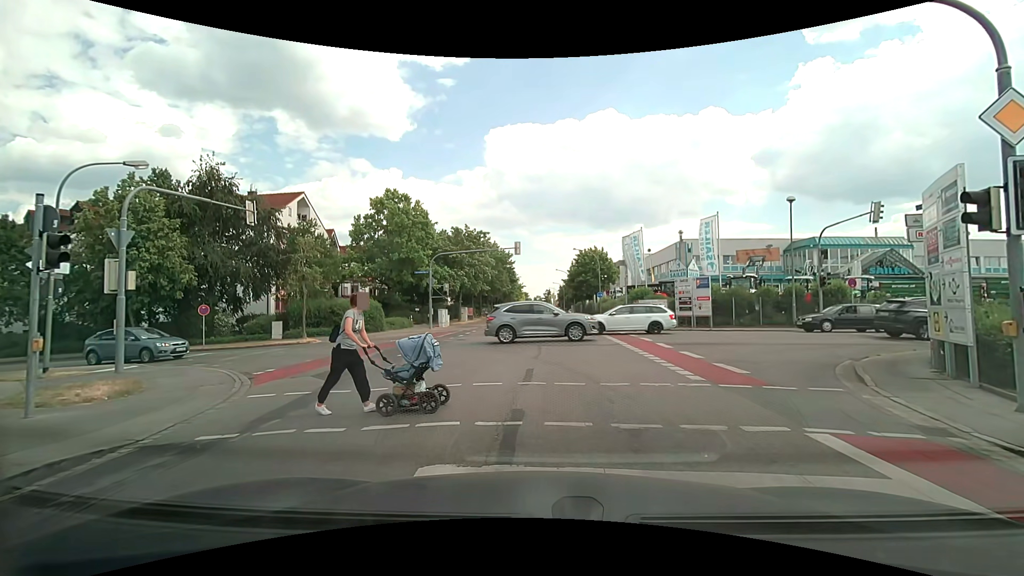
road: tertiary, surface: asphalt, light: Day
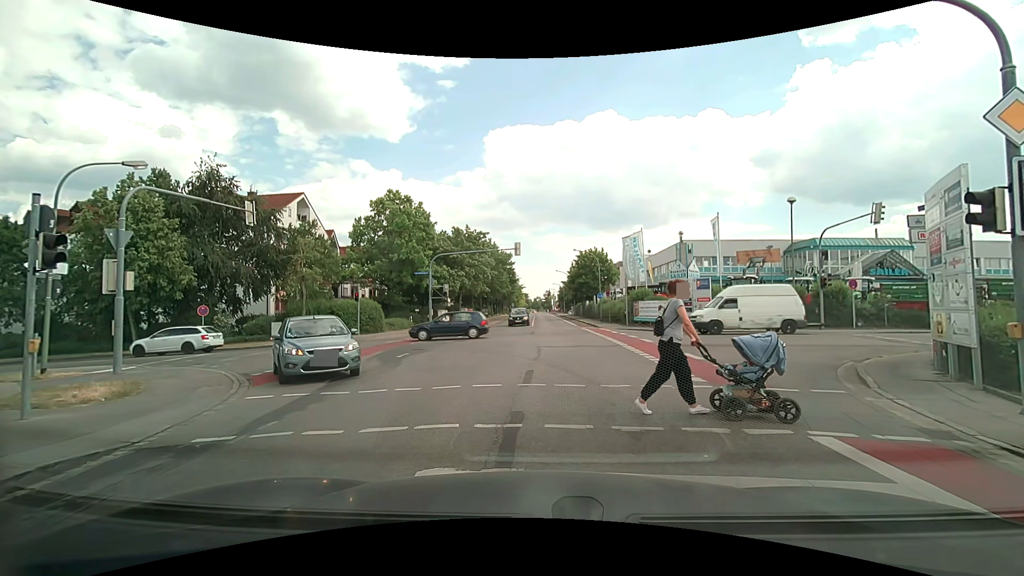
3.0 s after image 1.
(0.0, +0.2) m; 0°
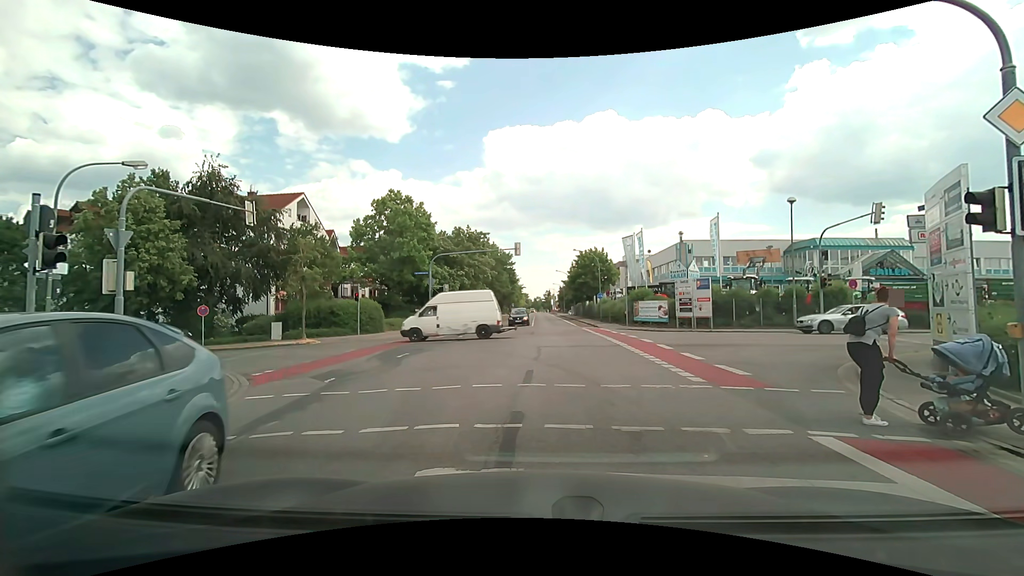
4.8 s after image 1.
(0.0, 0.0) m; 0°
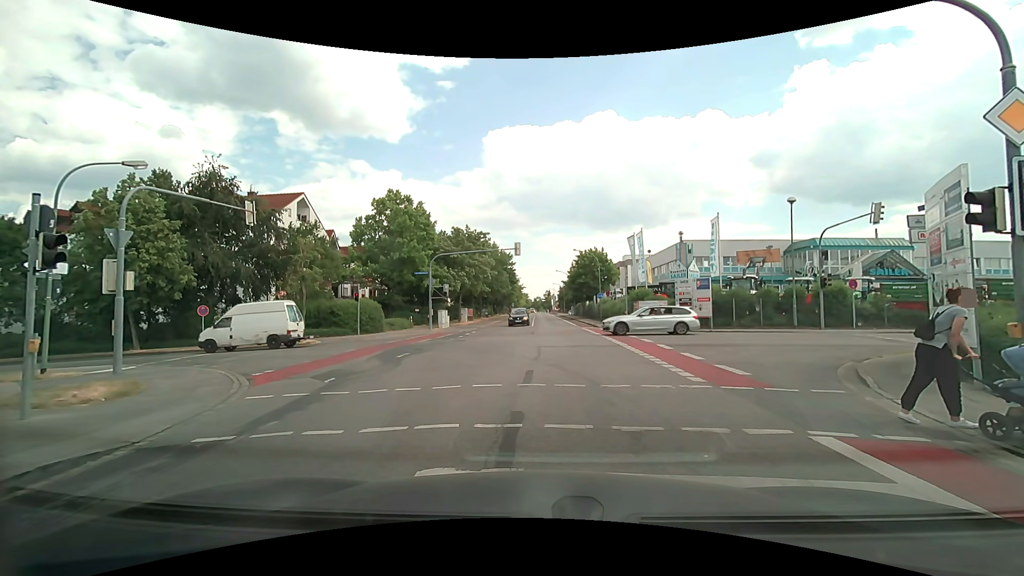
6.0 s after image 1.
(0.0, 0.0) m; 0°
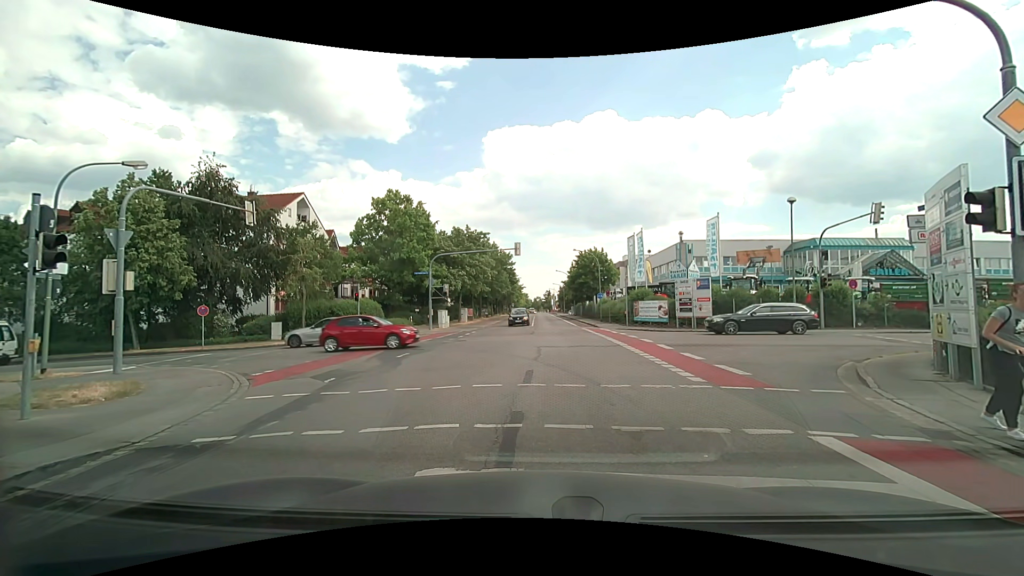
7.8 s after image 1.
(0.0, 0.0) m; 0°
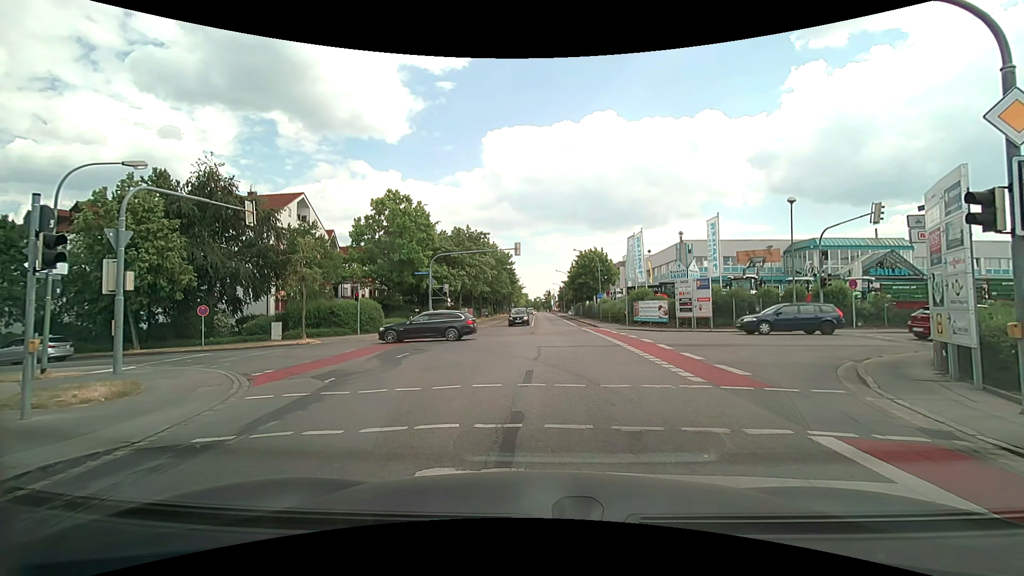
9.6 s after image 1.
(0.0, 0.0) m; 0°
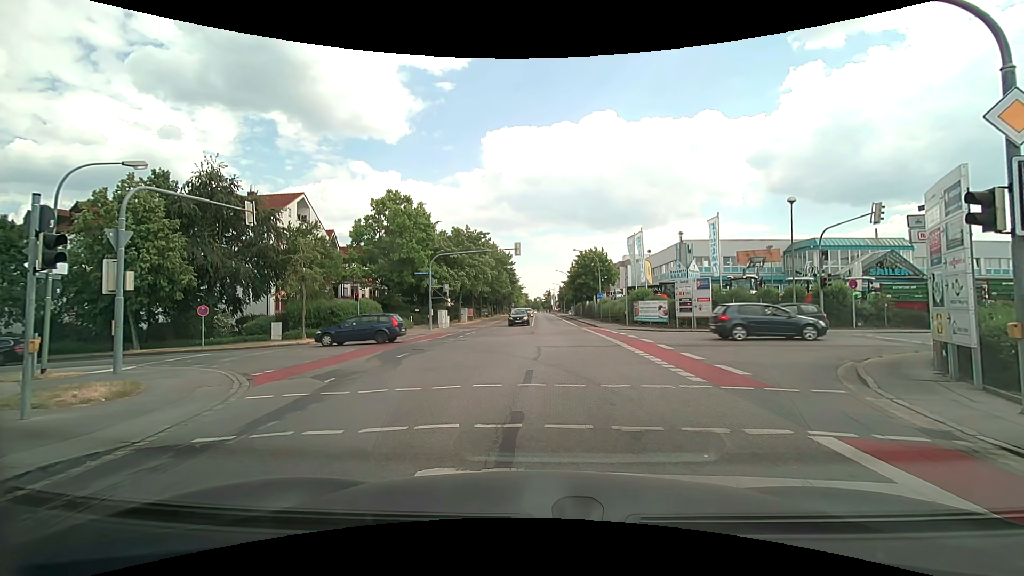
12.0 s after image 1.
(0.0, 0.0) m; 0°
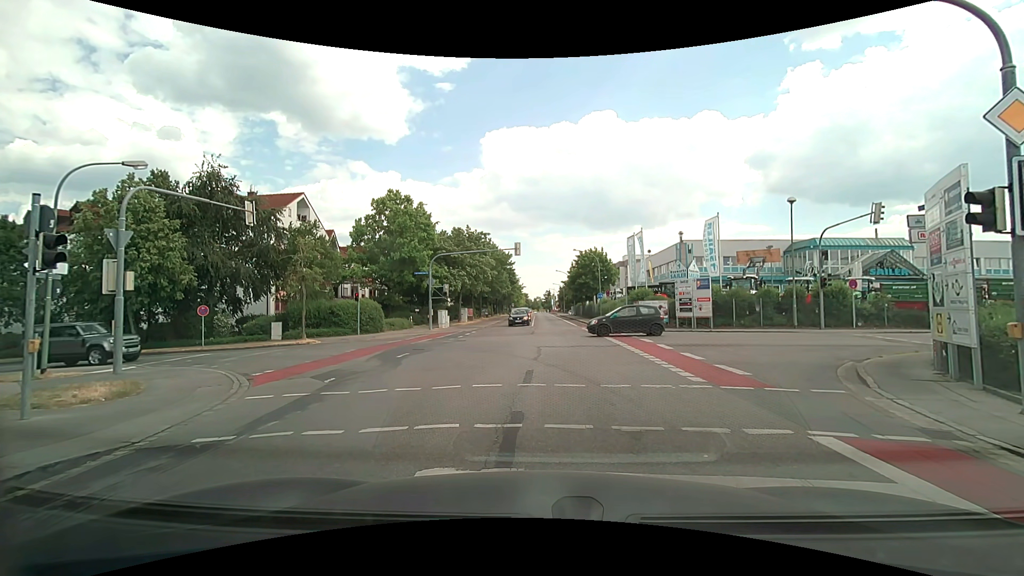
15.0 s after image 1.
(0.0, 0.0) m; 0°
